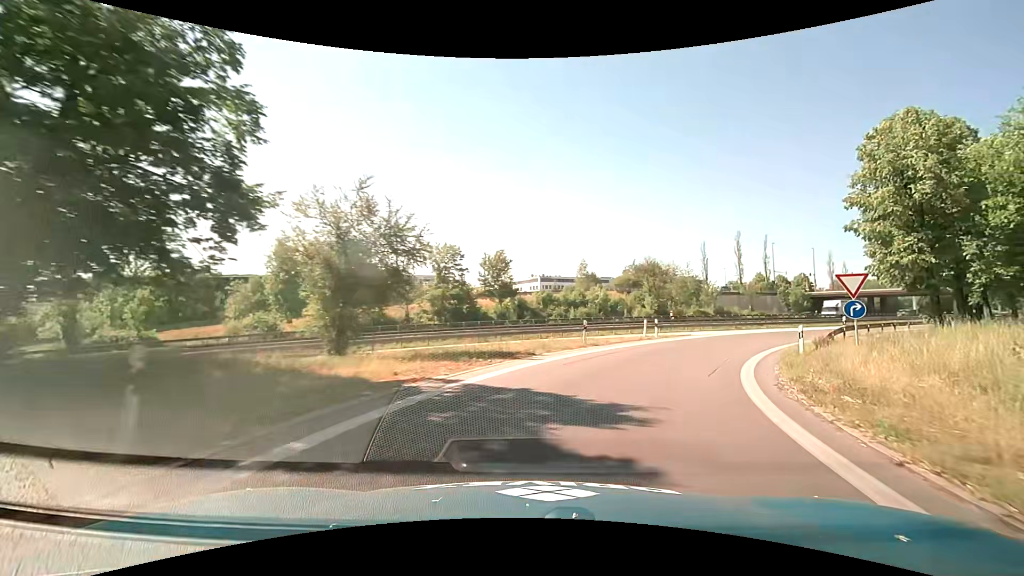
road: motorway_link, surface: asphalt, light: Day
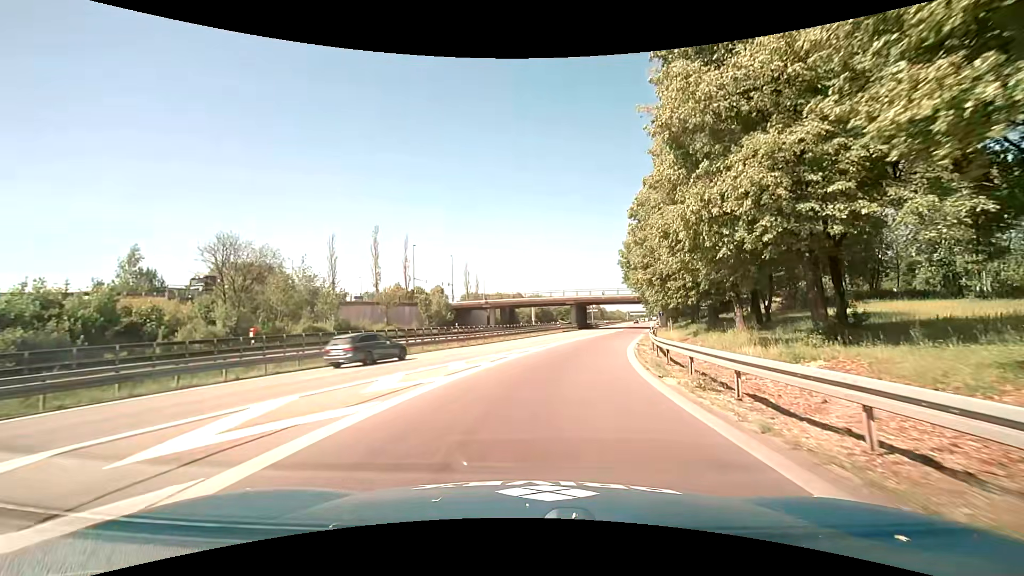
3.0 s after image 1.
(+12.1, +29.5) m; +40°
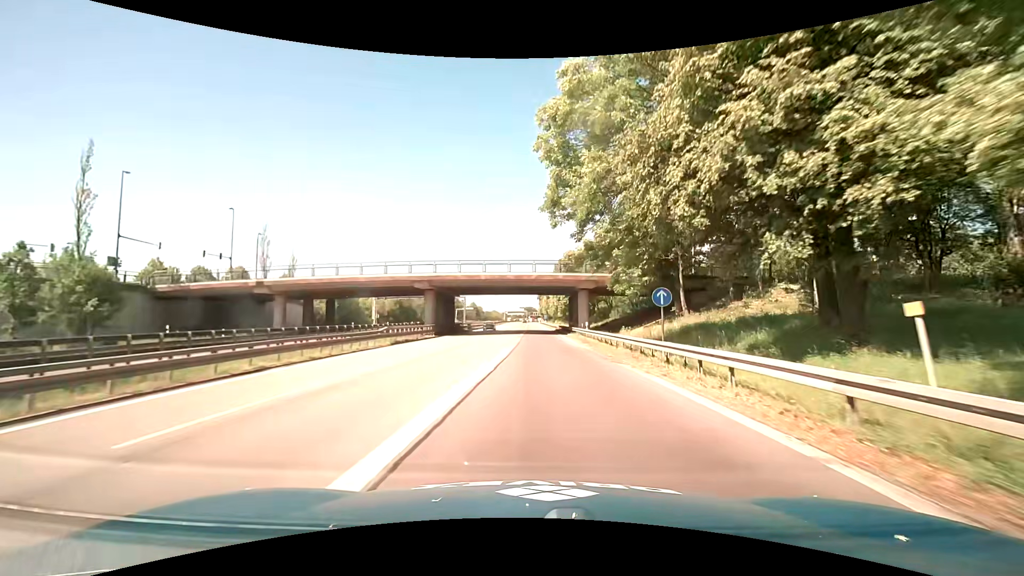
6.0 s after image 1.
(+5.6, +44.4) m; +14°
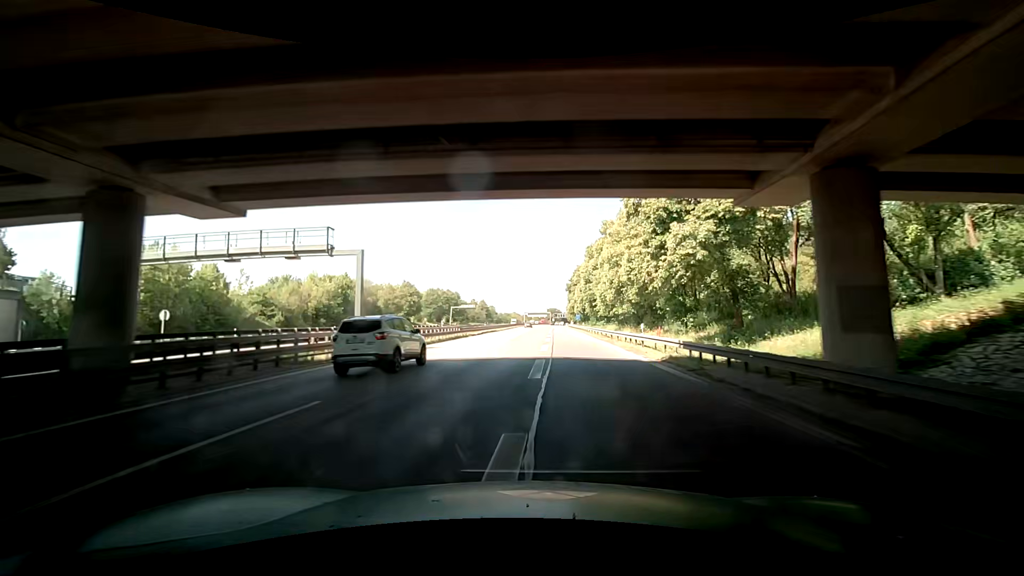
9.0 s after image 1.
(+0.4, +58.4) m; -2°
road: motorway
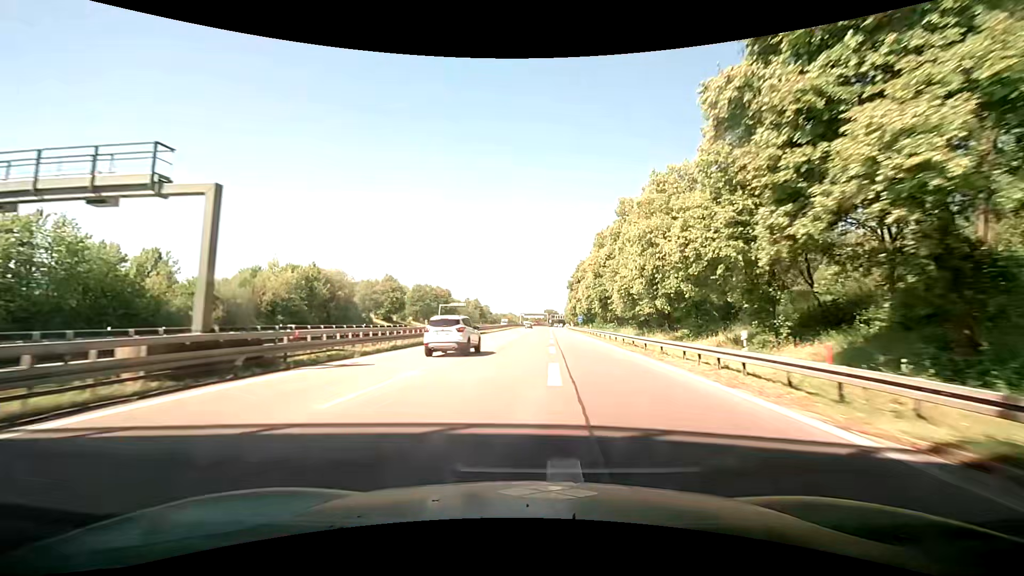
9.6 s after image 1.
(+0.1, +13.3) m; 0°
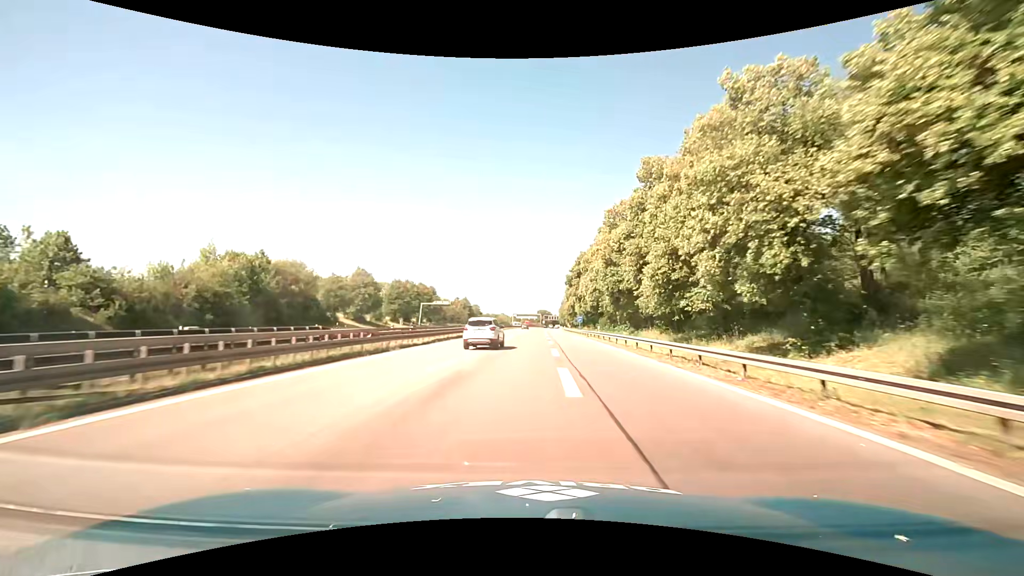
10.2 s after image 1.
(0.0, +13.8) m; 0°
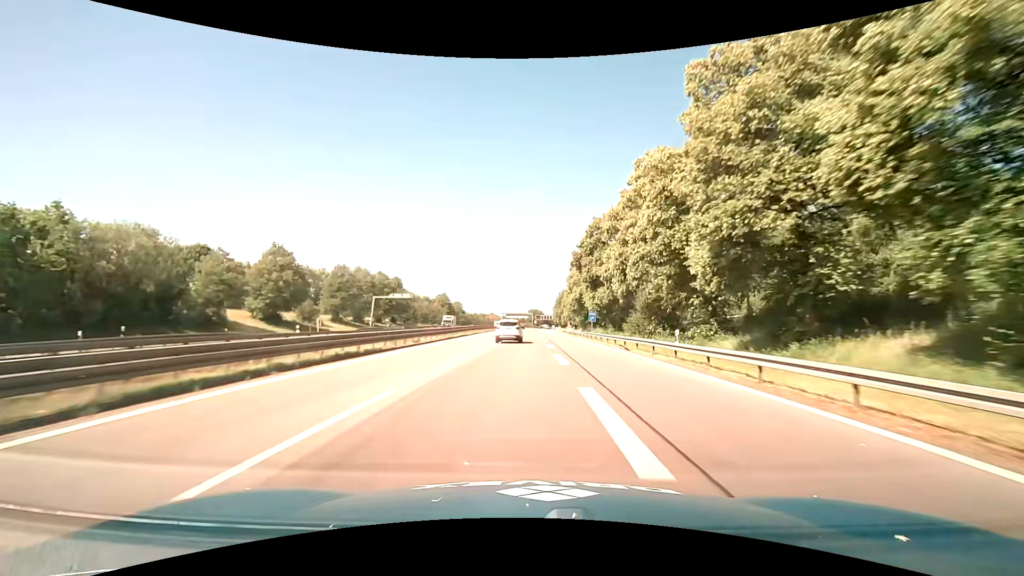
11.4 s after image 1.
(+0.5, +29.2) m; +2°
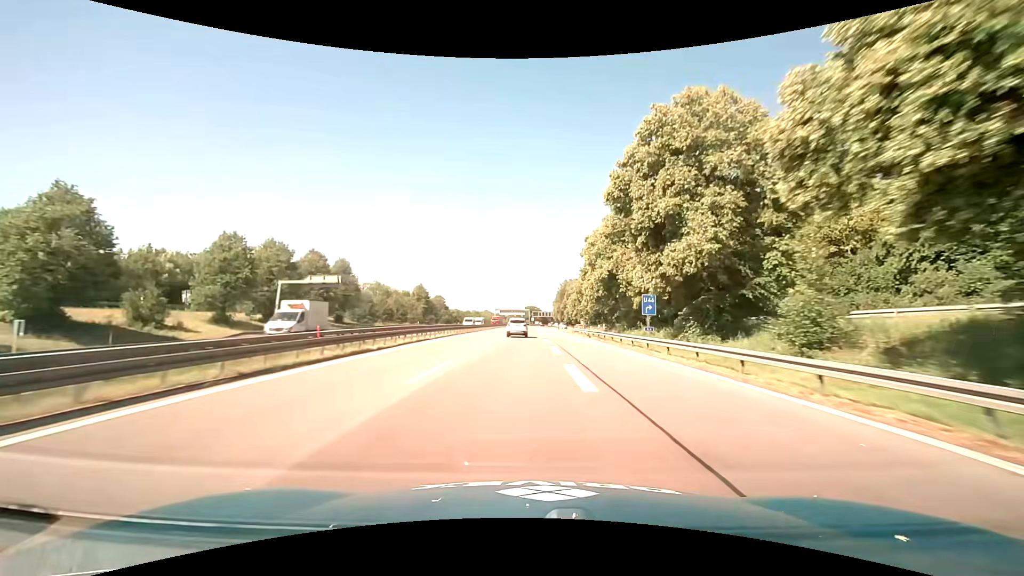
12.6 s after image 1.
(+0.1, +31.0) m; +1°
(0, +10) (0, +20) (0, +30) (0, +40) (0, +50) (0, +60) (0, +70) (0, +80) (0, +90) (0, +100) m
